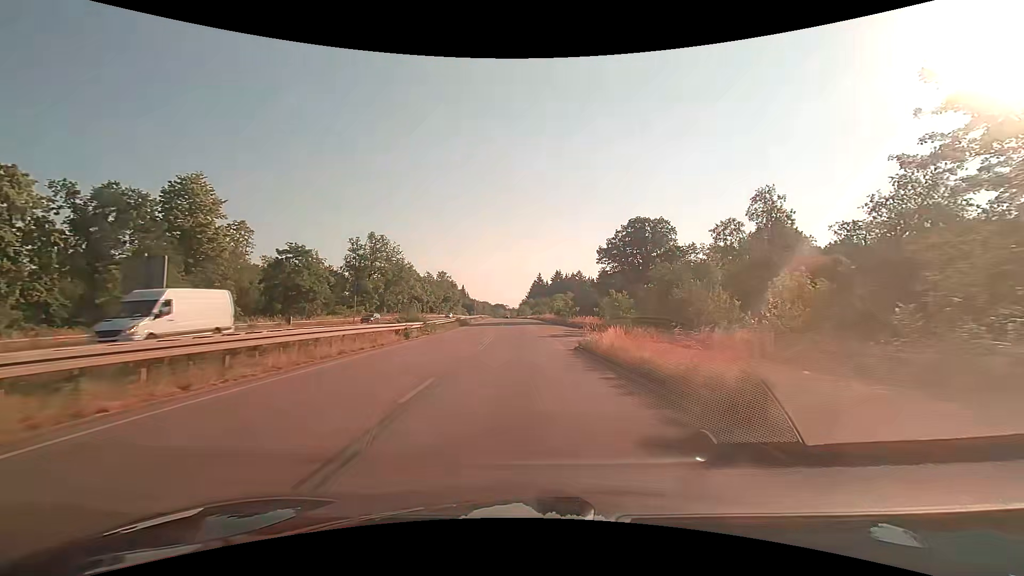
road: trunk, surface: asphalt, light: Day
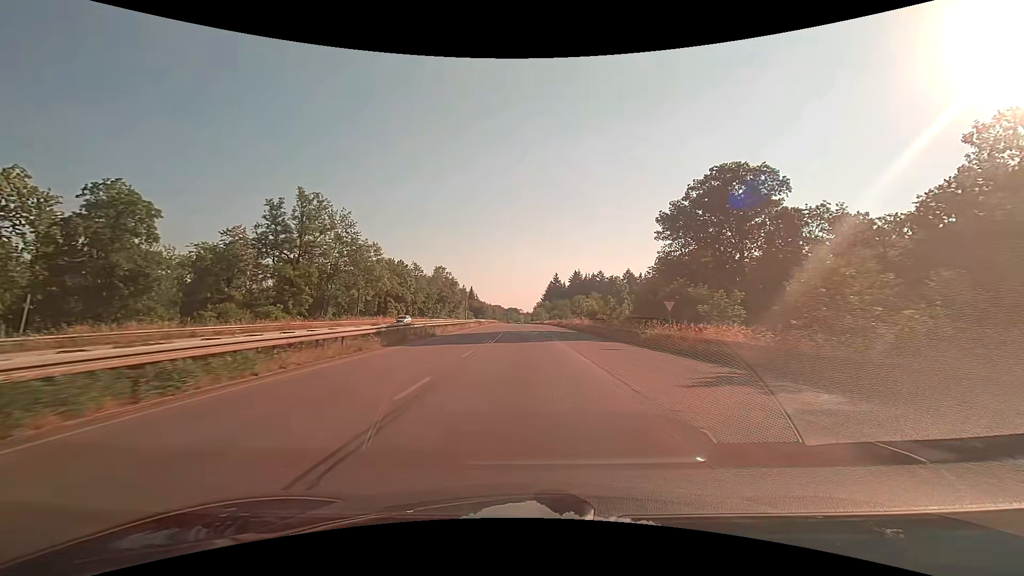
(-0.6, +35.4) m; -2°
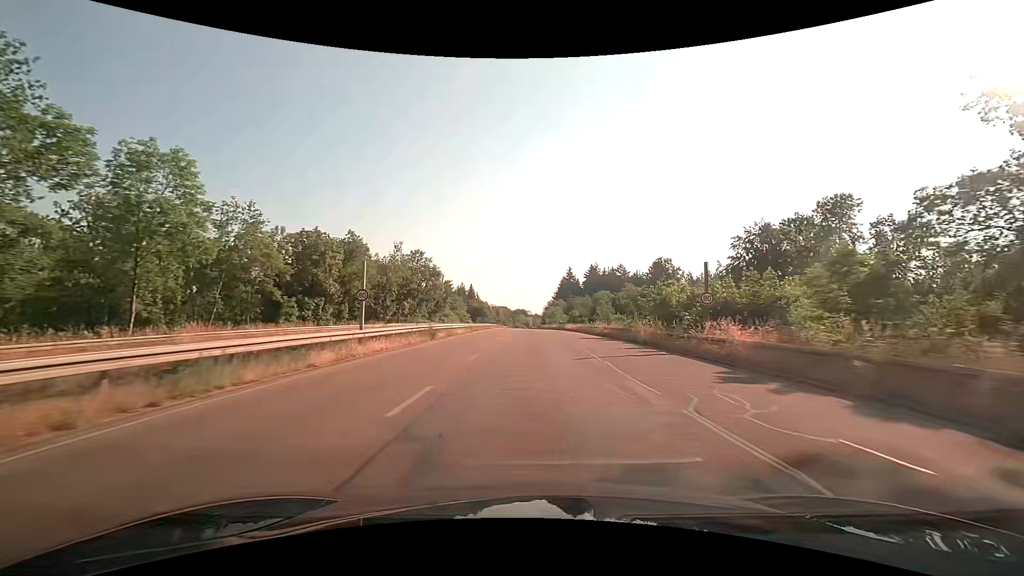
(-0.5, +46.6) m; -1°
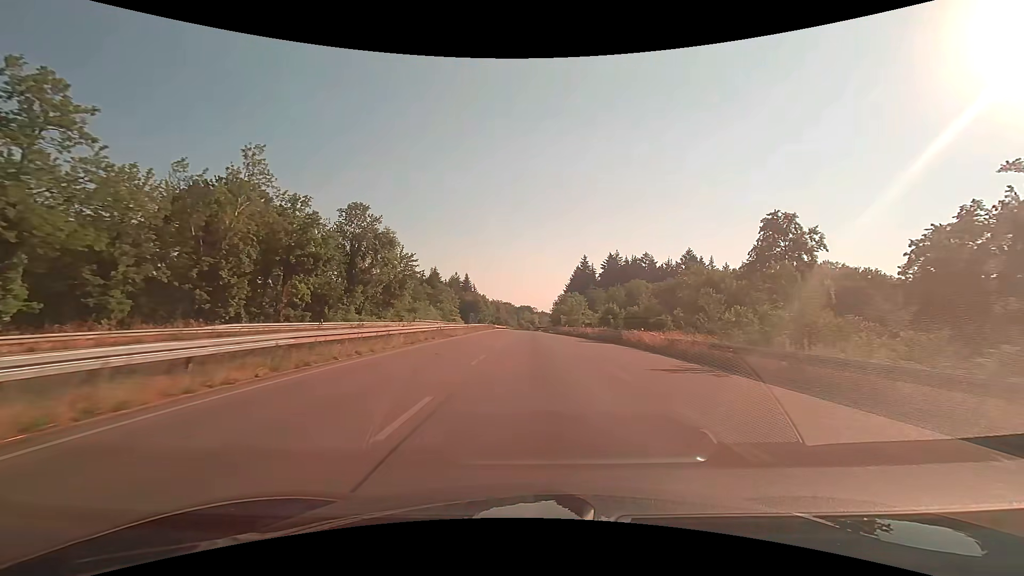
(-0.2, +46.3) m; -1°
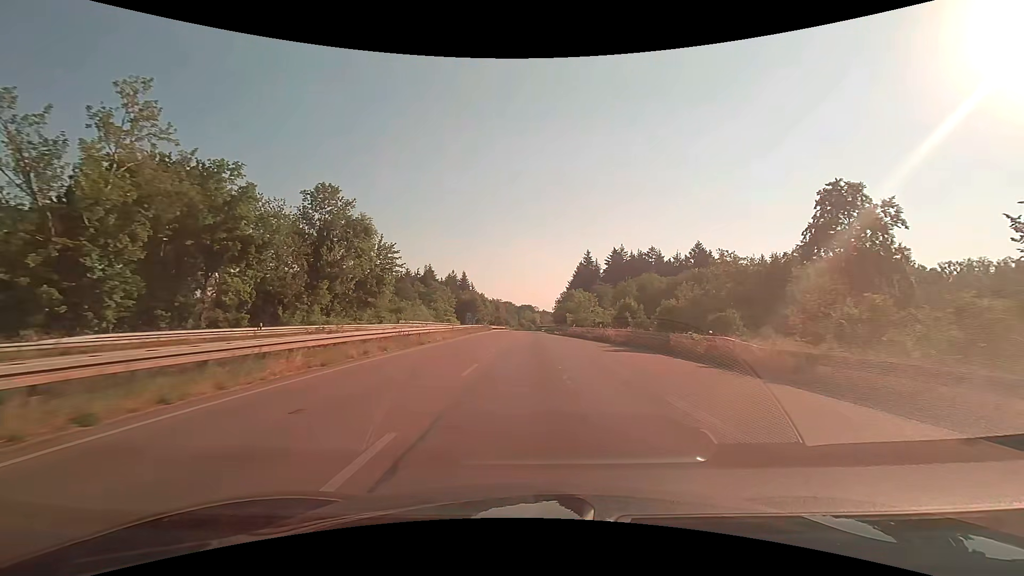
(0.0, +11.6) m; 0°
